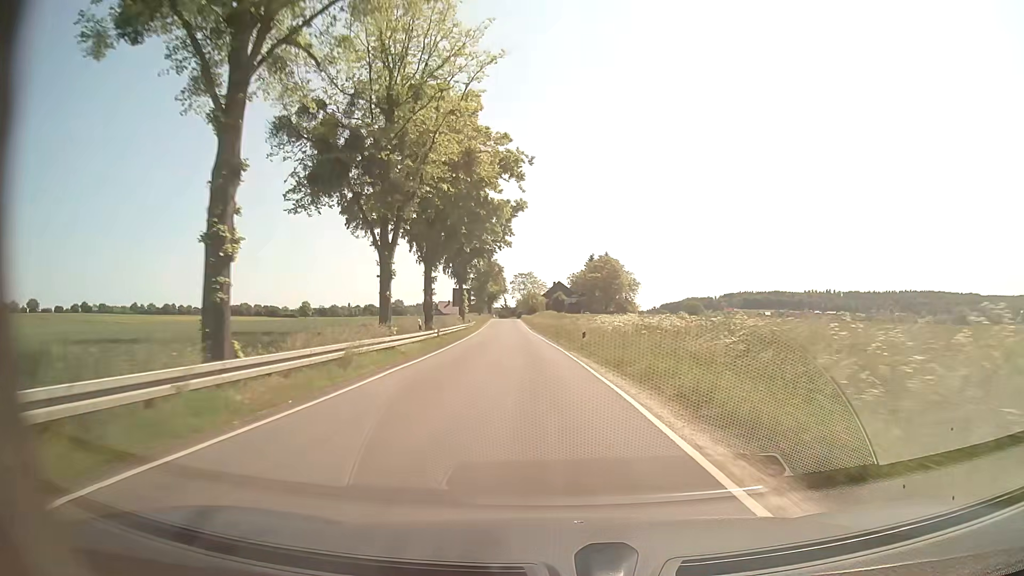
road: secondary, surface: asphalt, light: Day
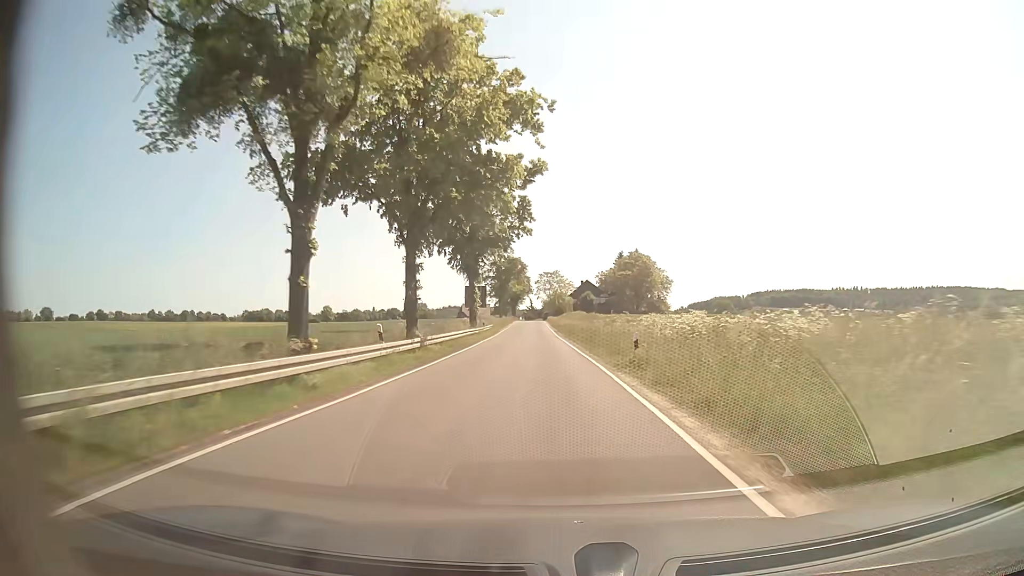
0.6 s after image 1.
(-0.3, +10.5) m; -3°
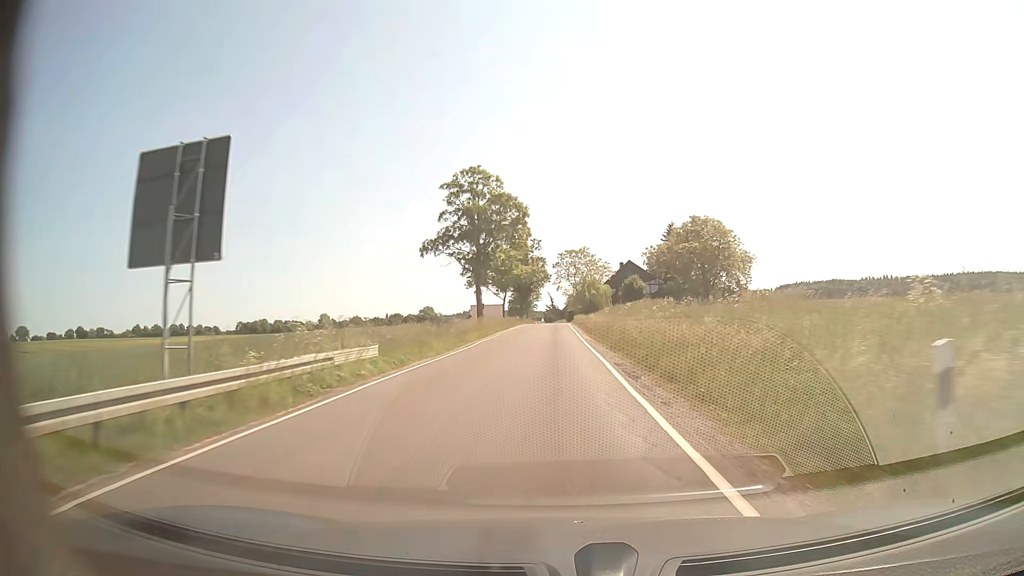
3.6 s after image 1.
(-1.4, +53.2) m; -2°
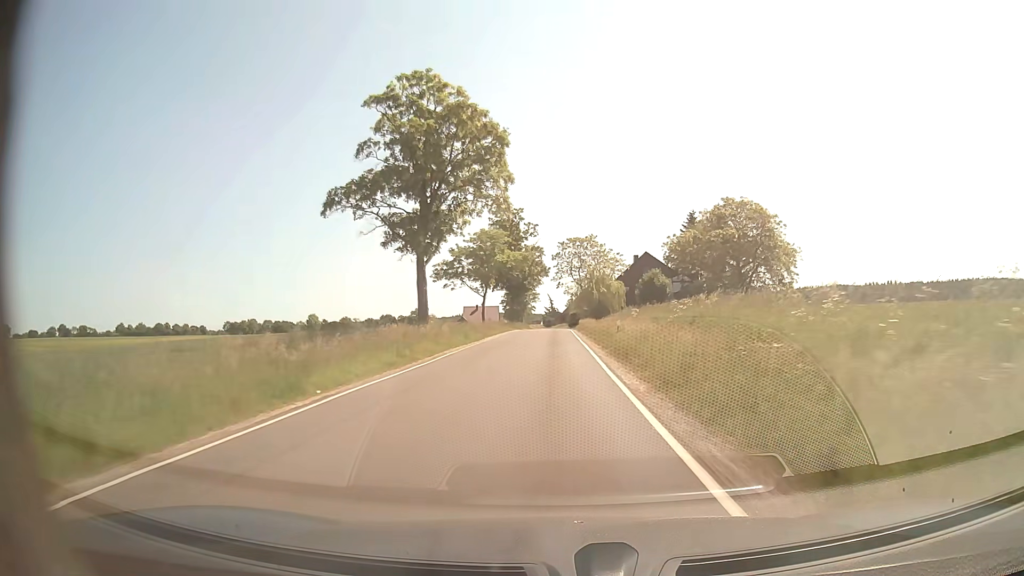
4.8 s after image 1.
(0.0, +21.4) m; 0°
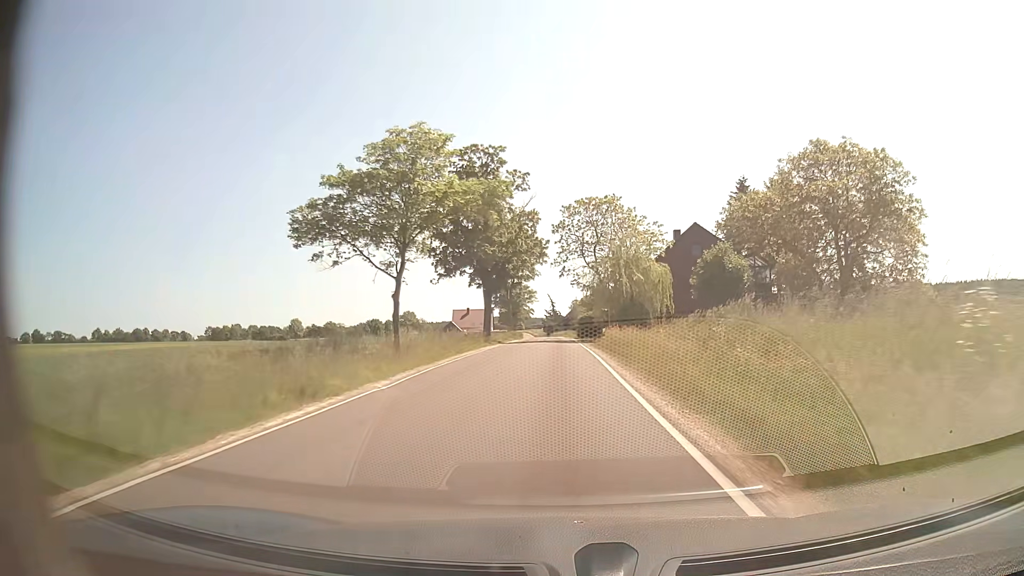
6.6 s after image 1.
(0.0, +32.0) m; 0°
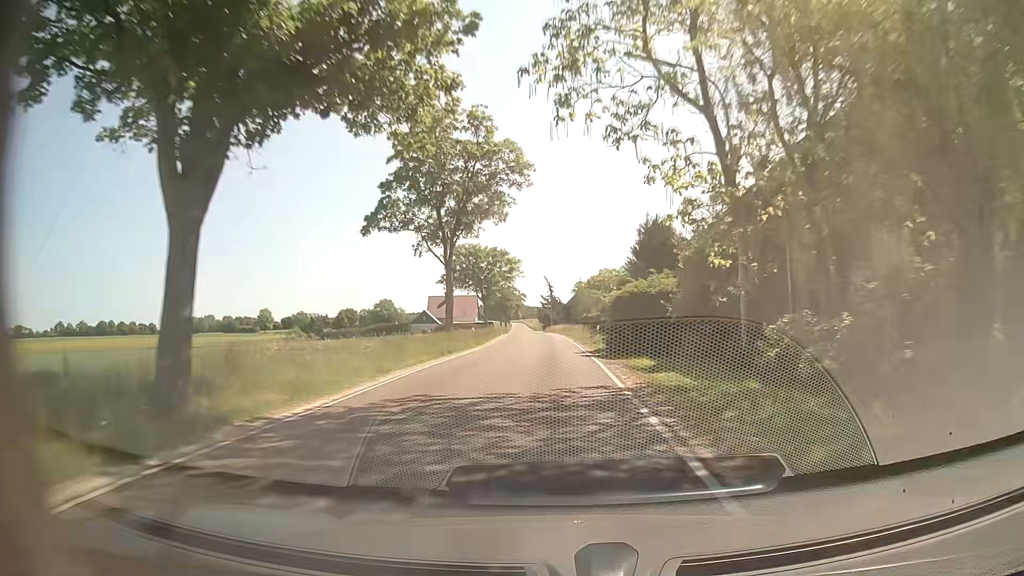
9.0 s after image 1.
(+0.2, +42.8) m; 0°
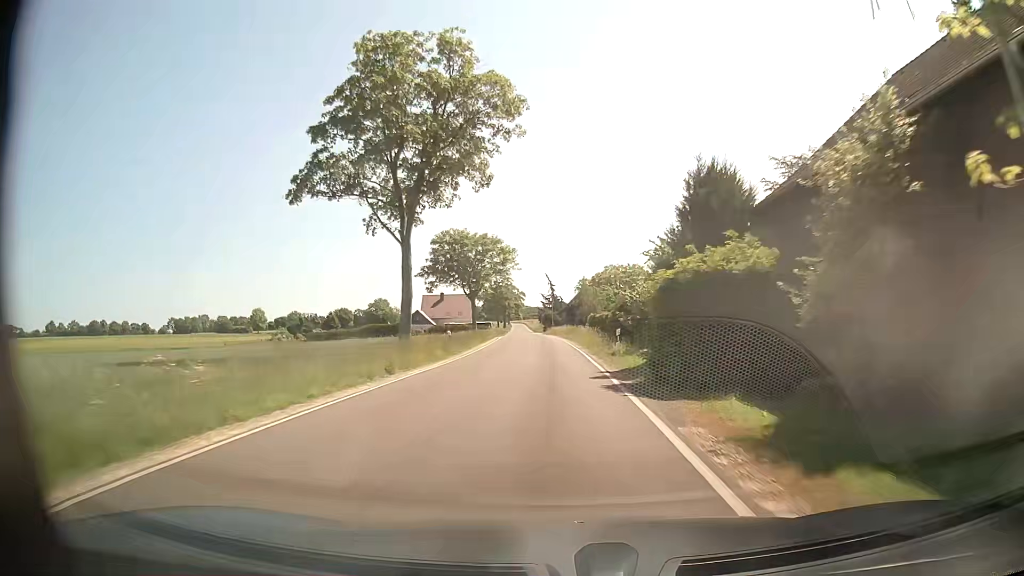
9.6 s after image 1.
(0.0, +10.8) m; 0°
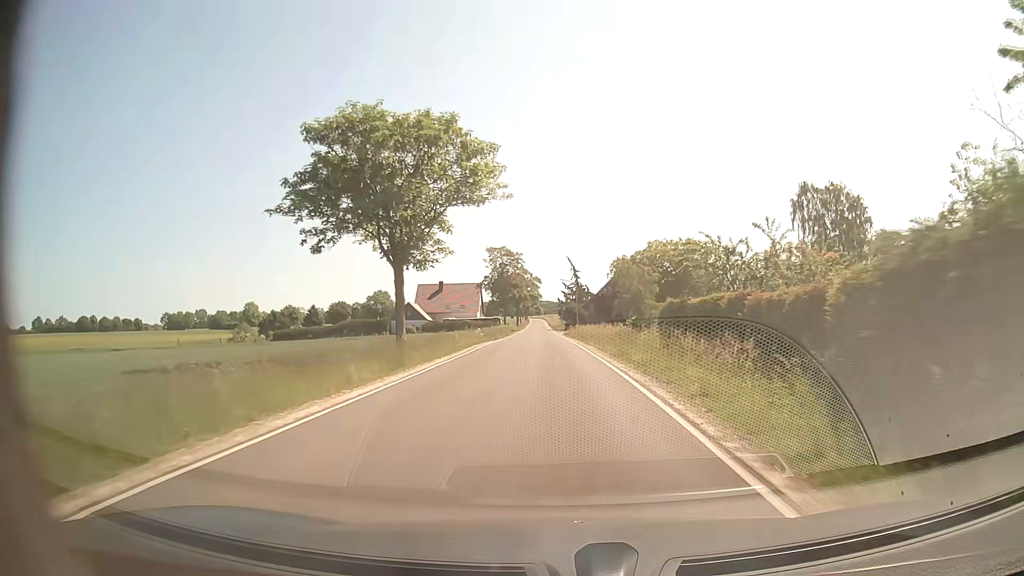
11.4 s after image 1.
(-0.3, +32.5) m; -1°
(0, +10) (0, +20) (0, +30) (0, +40) (-1, +50) (-1, +60) (-1, +70) (-2, +80) (-2, +90) (-2, +100) m
